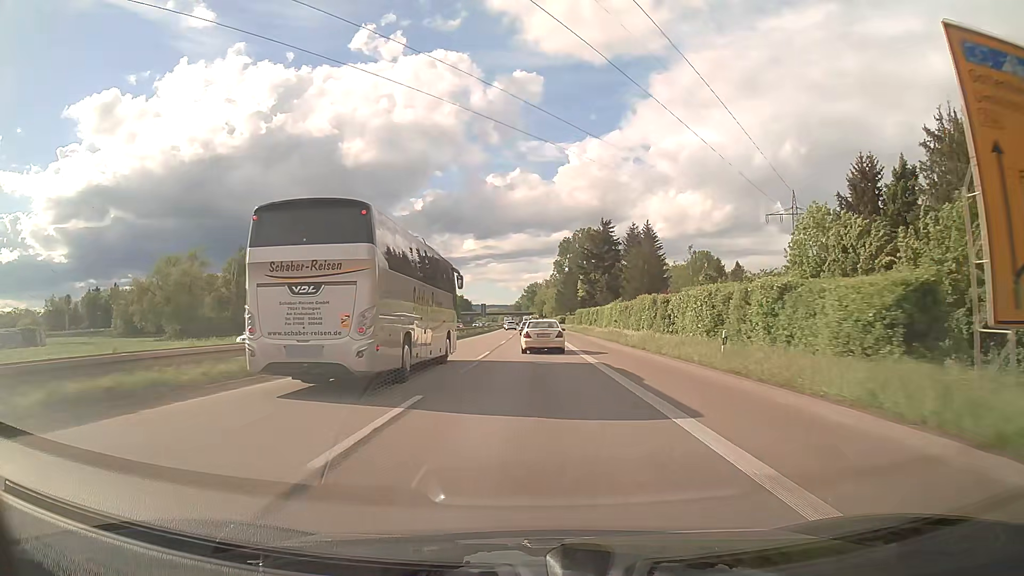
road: trunk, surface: asphalt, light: Day
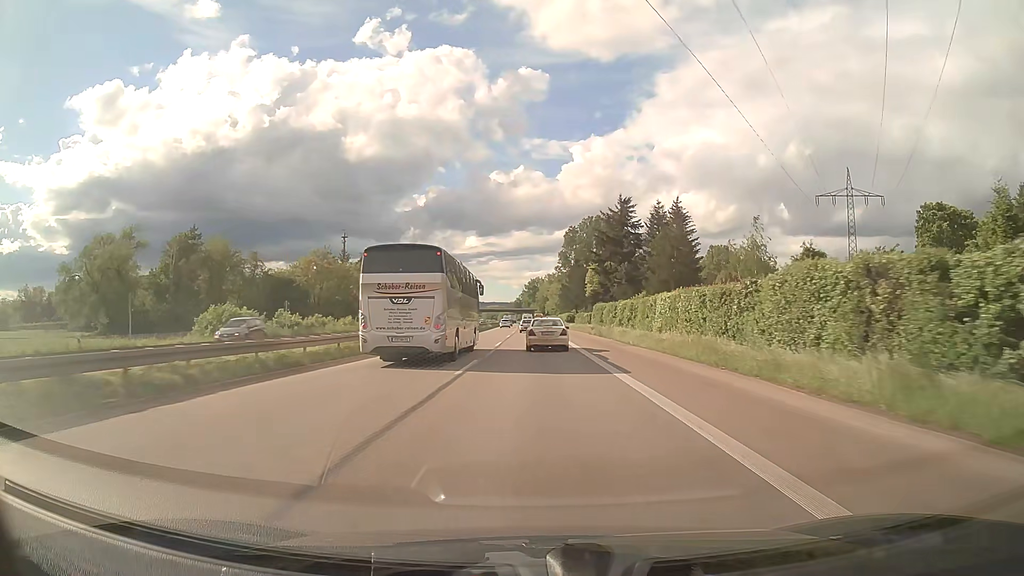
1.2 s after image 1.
(-0.1, +26.3) m; 0°
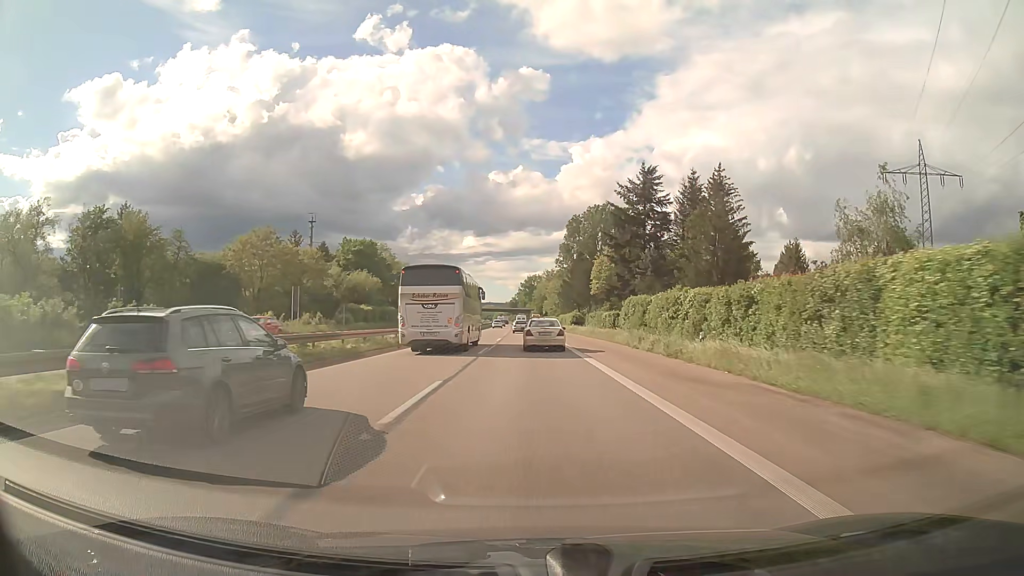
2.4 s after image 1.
(0.0, +26.6) m; 0°
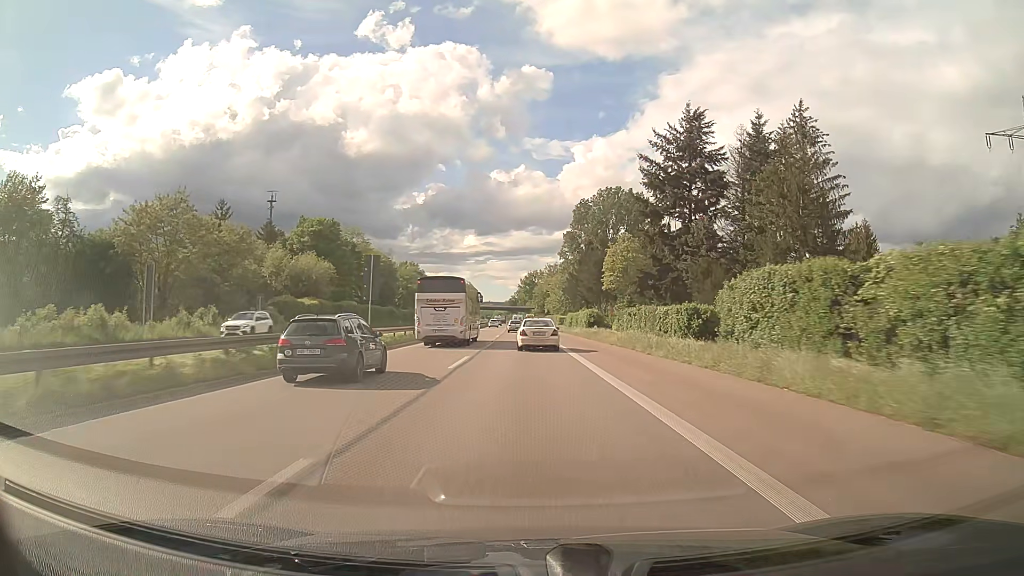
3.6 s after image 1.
(0.0, +26.9) m; 0°
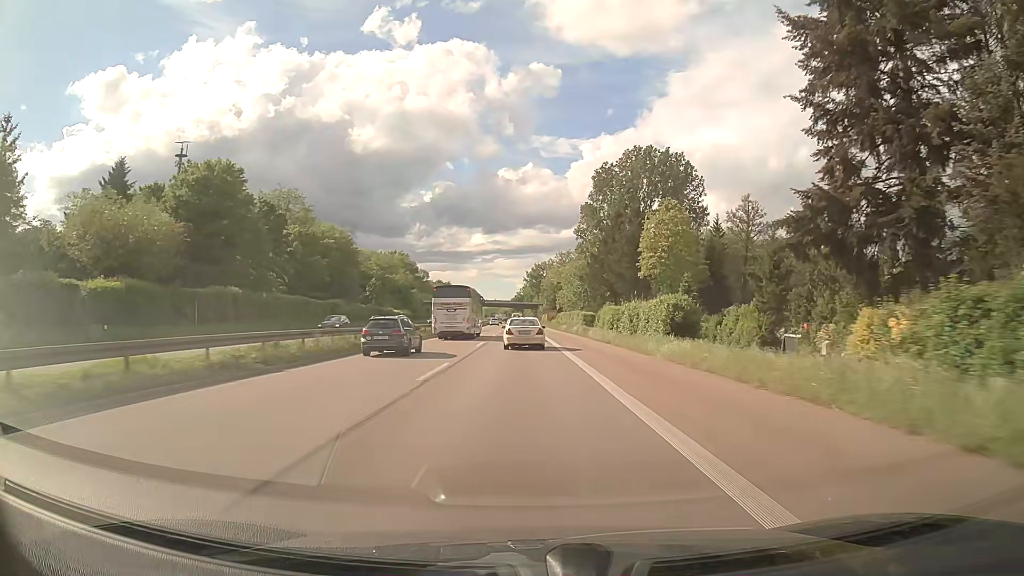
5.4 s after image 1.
(-0.2, +40.7) m; 0°
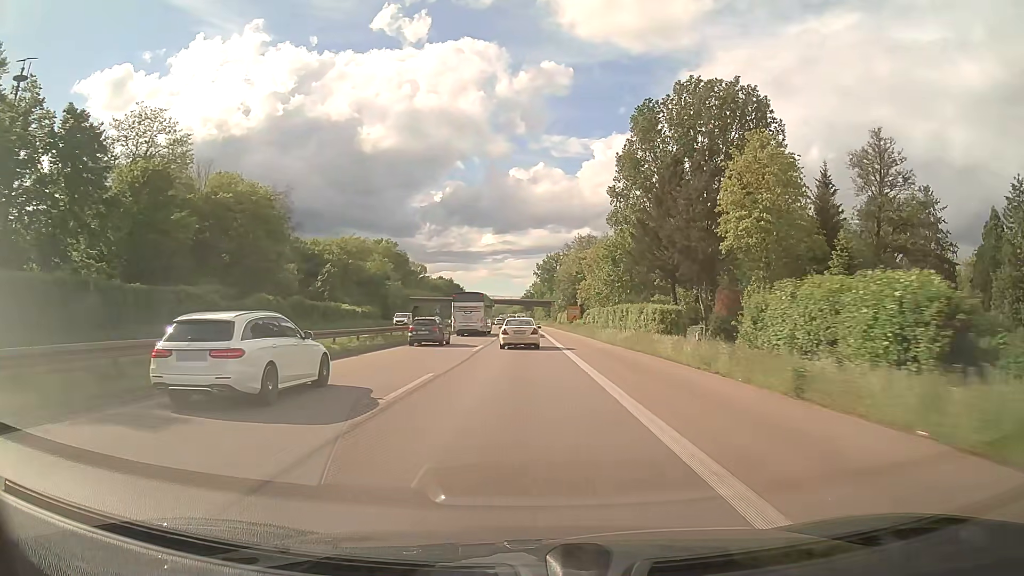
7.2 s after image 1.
(-0.4, +40.8) m; -1°
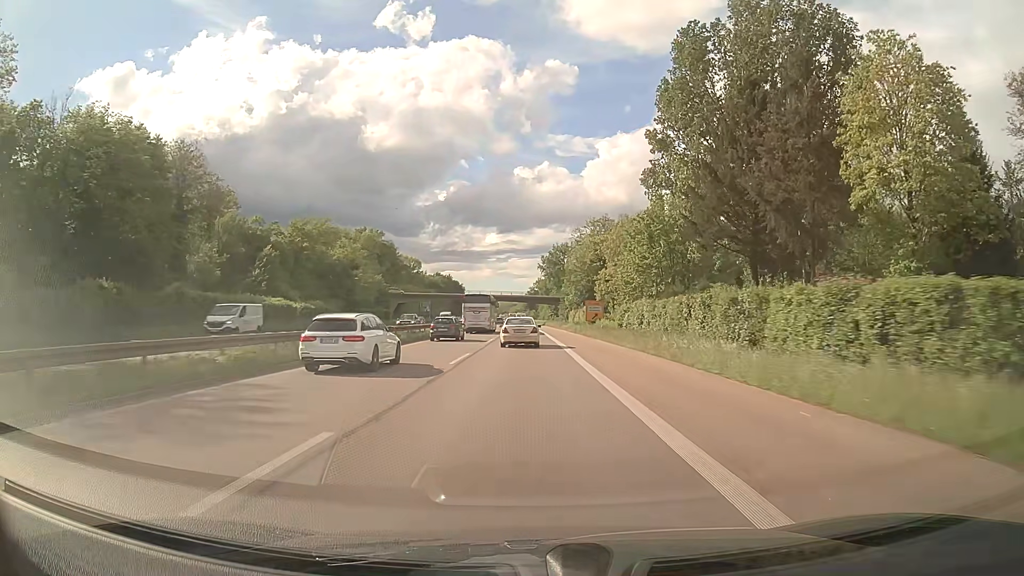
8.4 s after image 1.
(0.0, +27.2) m; 0°
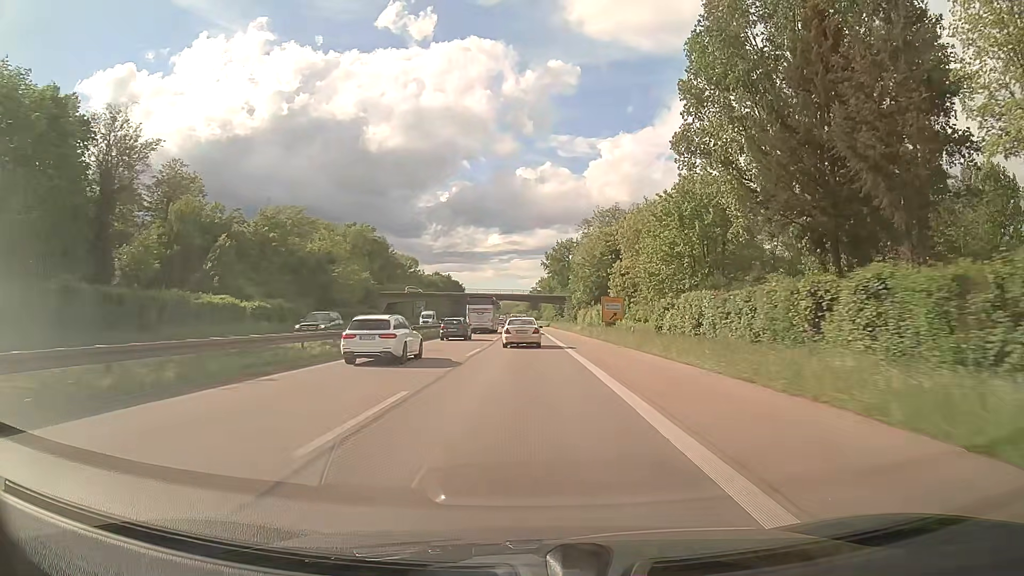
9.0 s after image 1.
(0.0, +13.6) m; 0°
(0, +10) (0, +20) (0, +30) (0, +40) (0, +50) (0, +60) (-1, +70) (-1, +80) (-1, +90) (-1, +100) m
